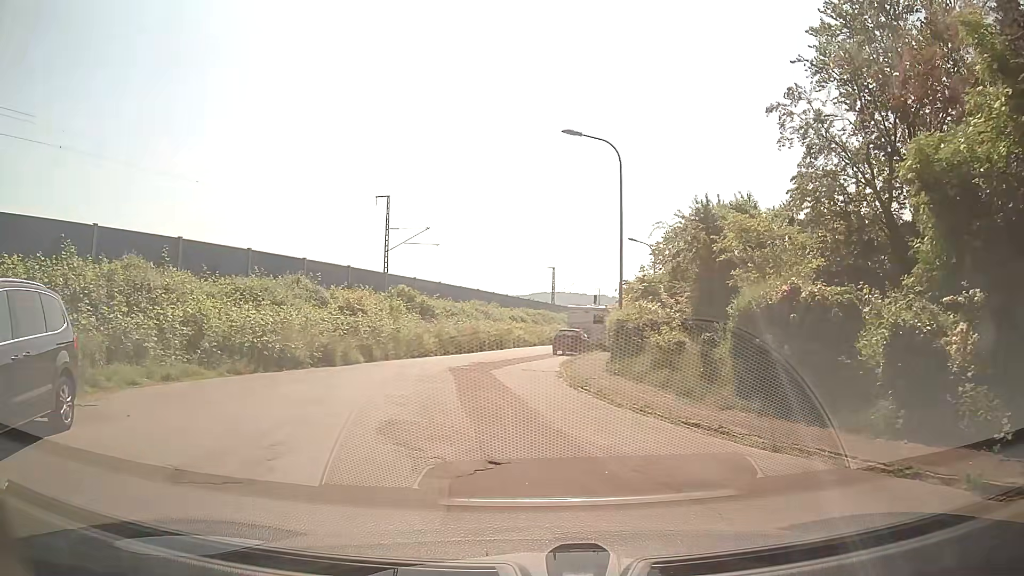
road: residential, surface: asphalt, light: Day
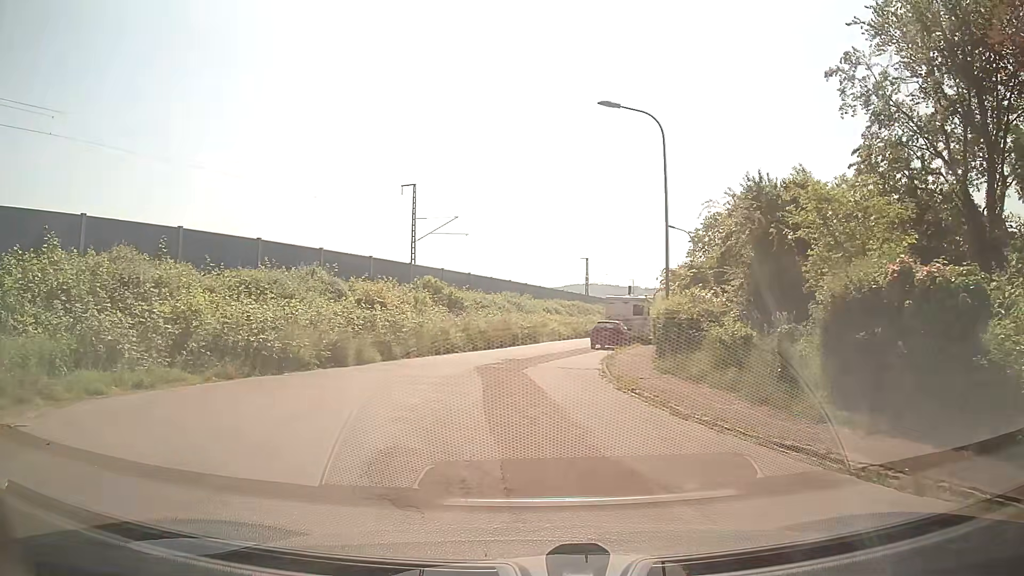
(0.0, +2.6) m; -2°
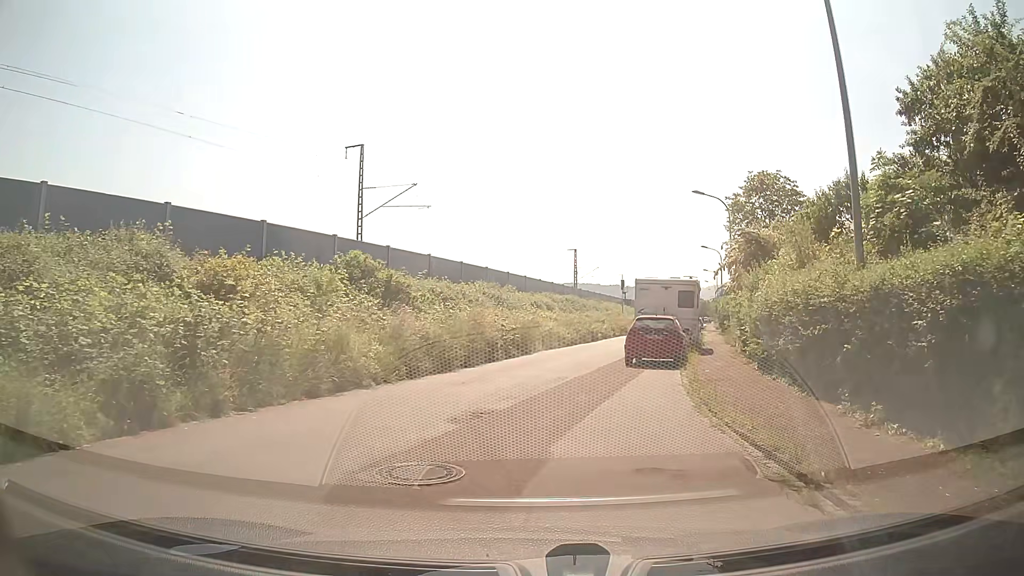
(-0.3, +14.6) m; +1°
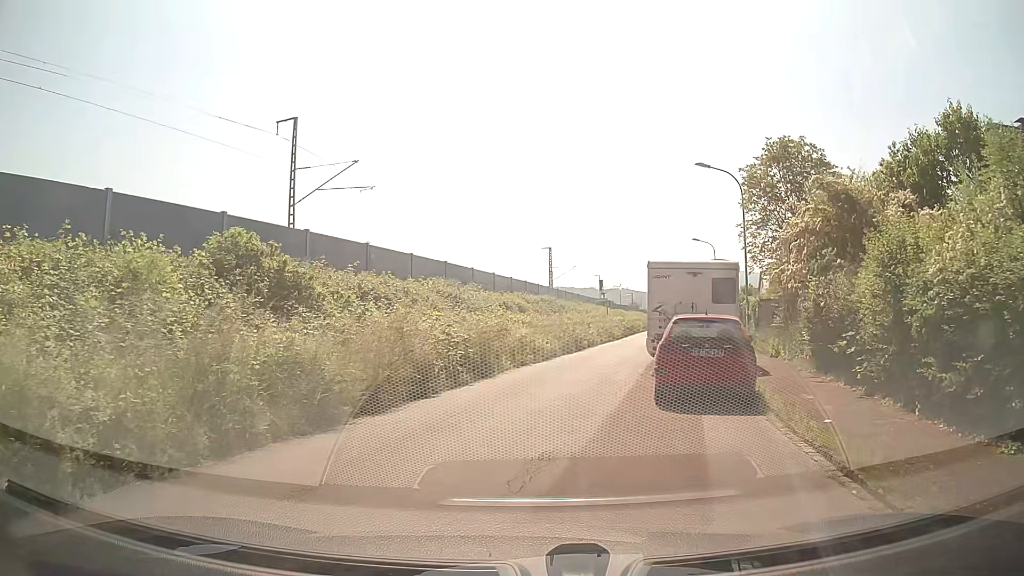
(+0.2, +8.3) m; +2°
(0, +10) (+1, +20) (+4, +30) (+6, +39) (+8, +49) (+10, +59) (+13, +69) (+15, +78) (+19, +88) (+22, +97) m
